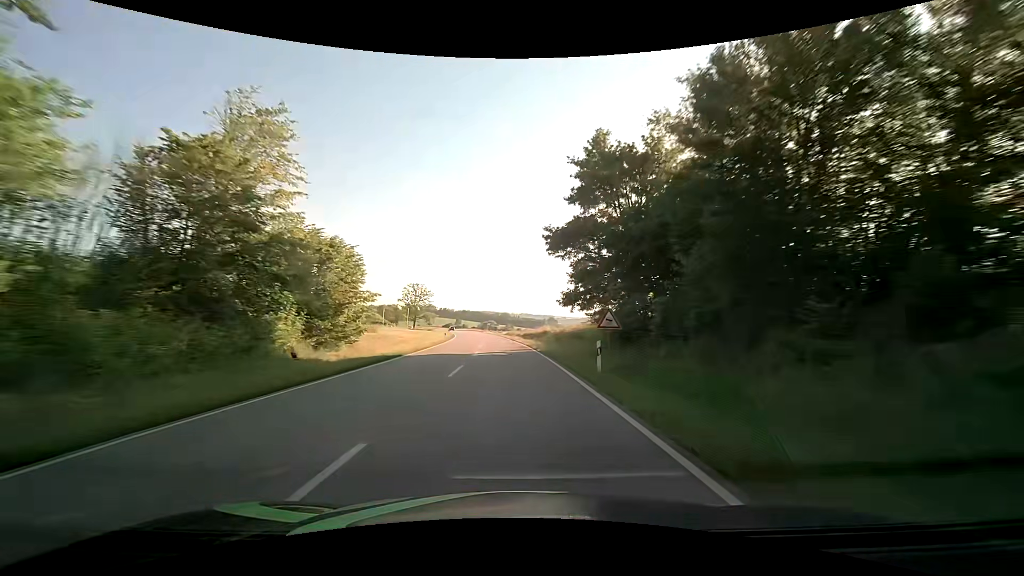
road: secondary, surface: asphalt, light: Day
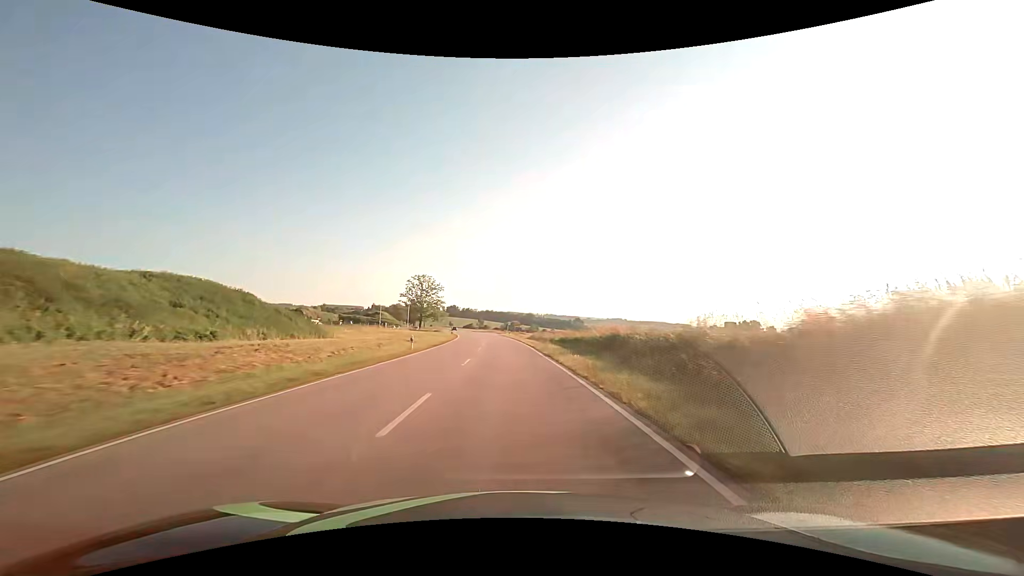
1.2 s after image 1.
(-0.9, +31.6) m; -3°
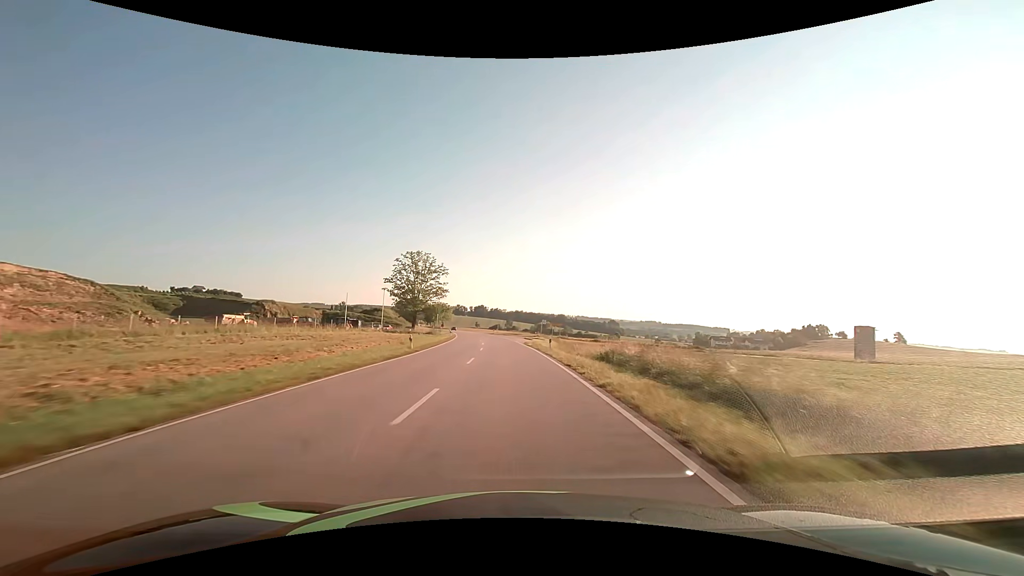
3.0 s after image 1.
(-1.6, +47.4) m; -4°
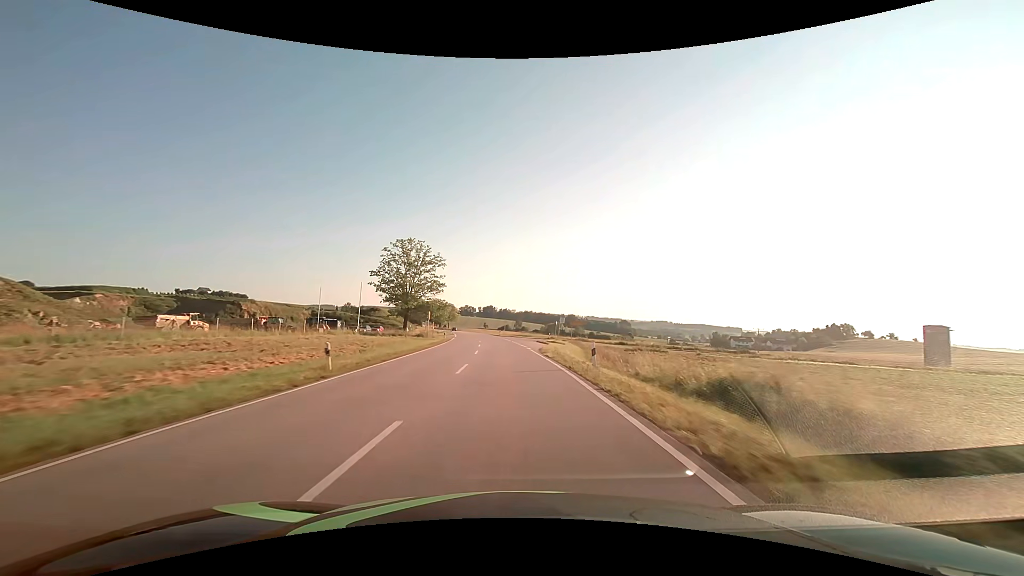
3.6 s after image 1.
(-0.1, +15.8) m; -1°
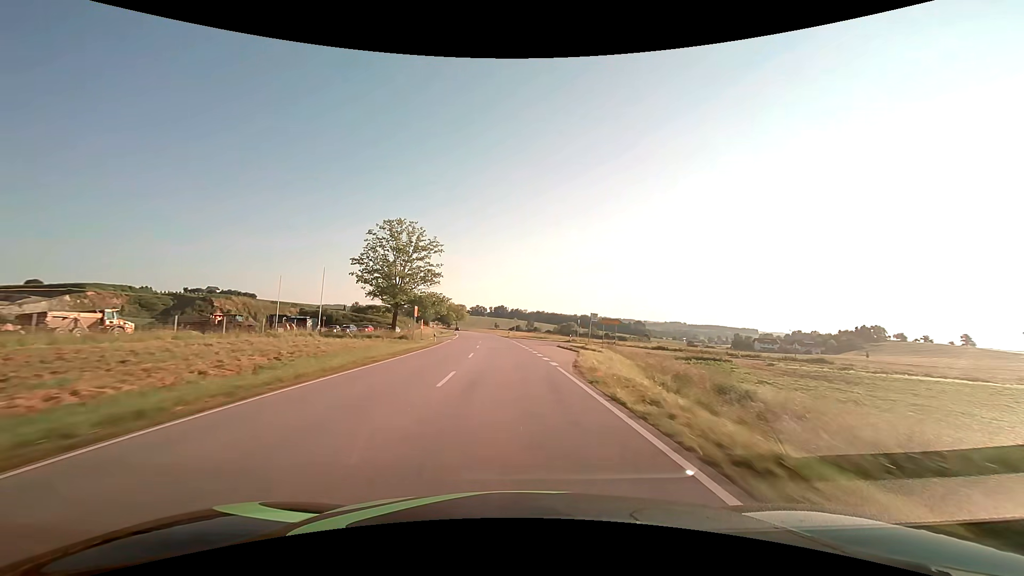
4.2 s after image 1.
(-0.2, +15.8) m; -1°
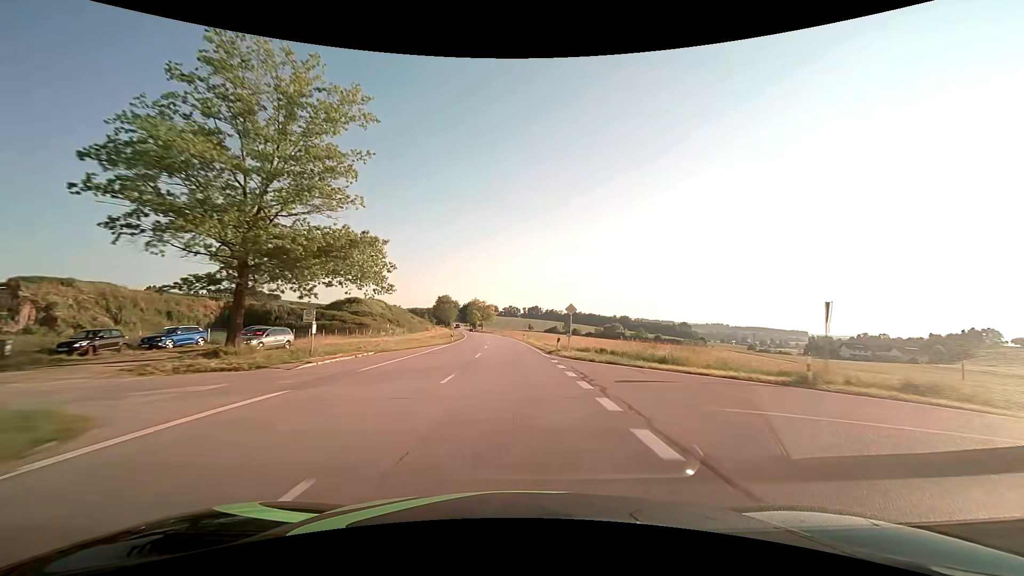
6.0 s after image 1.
(-1.7, +47.4) m; -4°
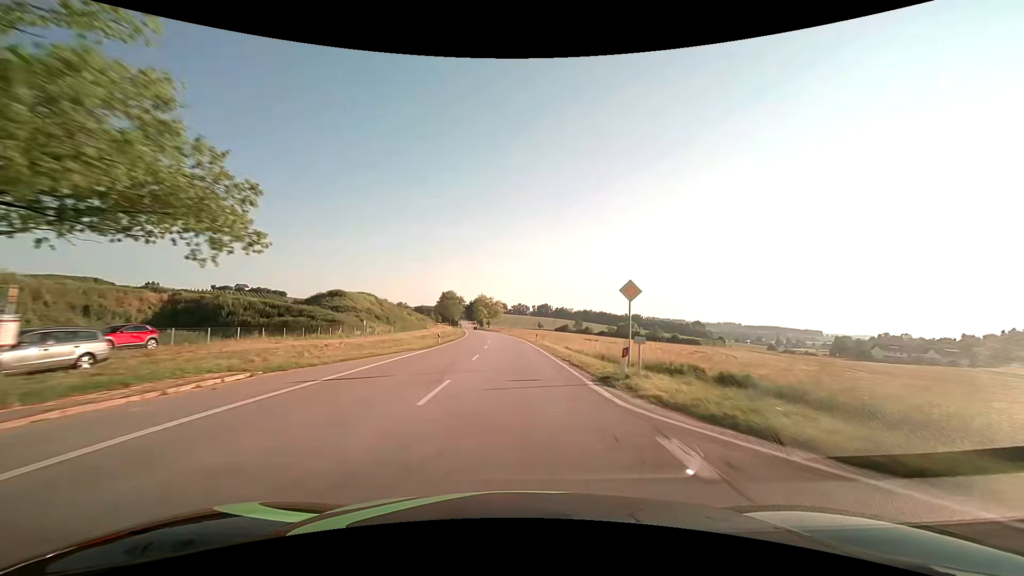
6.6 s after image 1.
(-0.2, +15.8) m; -1°
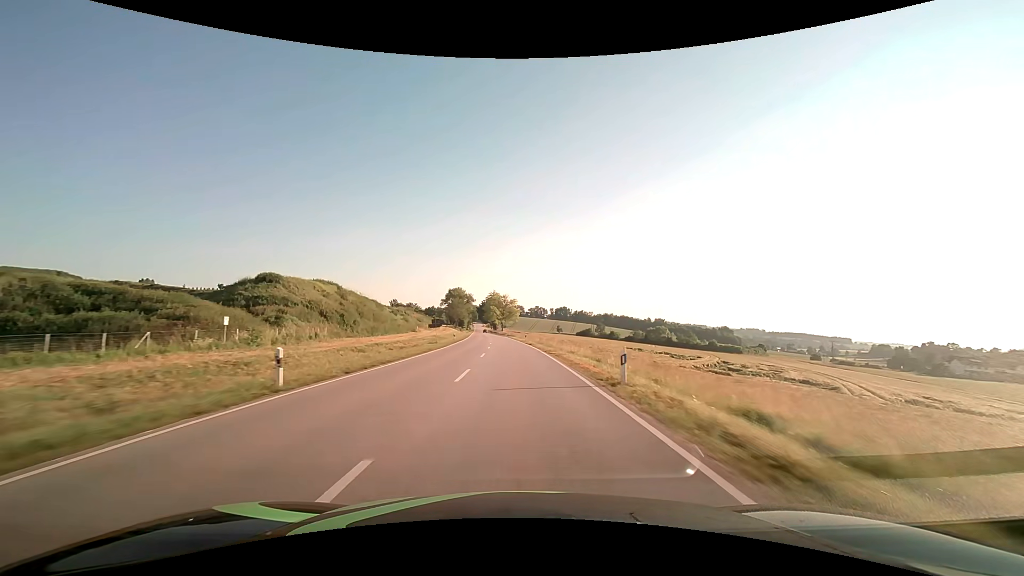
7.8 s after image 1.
(-0.6, +31.6) m; -2°
(0, +10) (0, +20) (0, +30) (-1, +40) (-1, +50) (-2, +60) (-2, +70) (-3, +80) (-3, +90) (-4, +100) m
